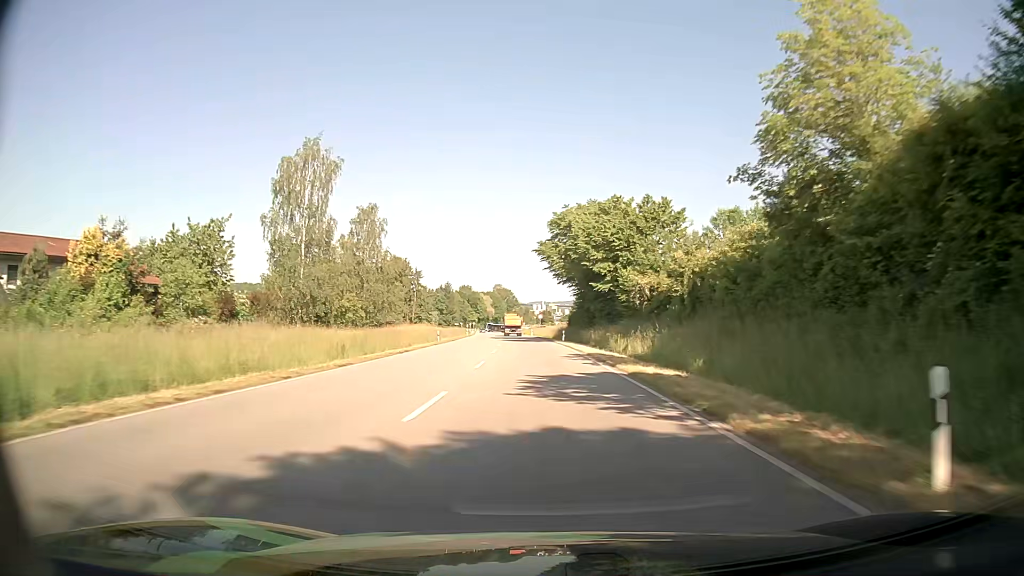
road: primary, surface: asphalt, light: Day
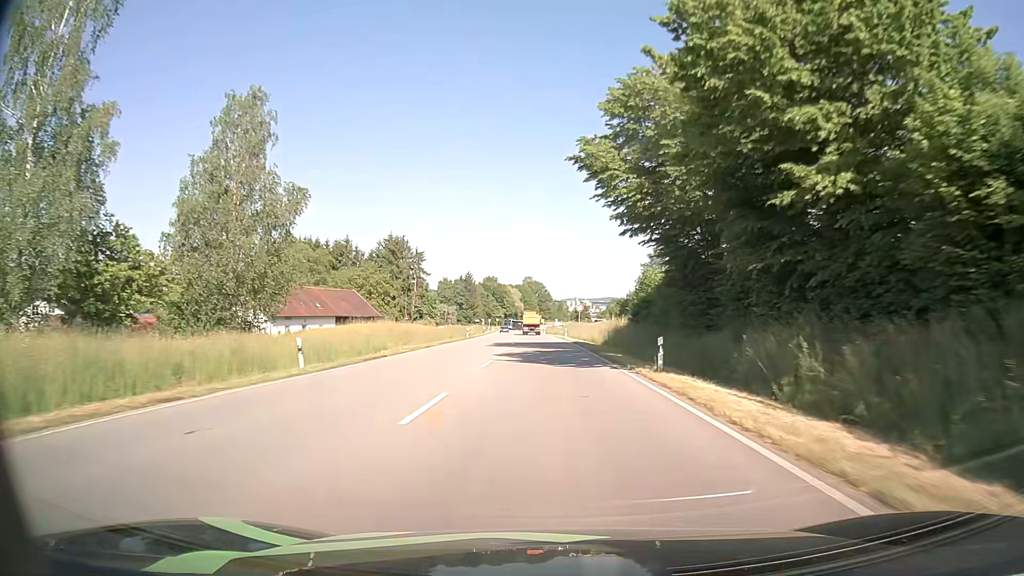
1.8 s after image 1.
(-0.9, +36.3) m; -3°
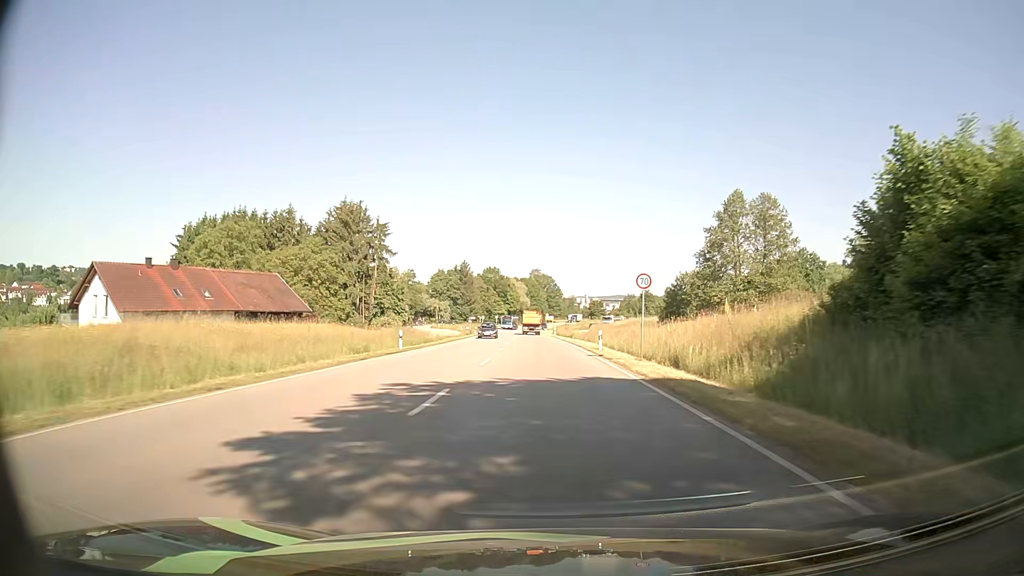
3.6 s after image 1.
(-0.3, +35.0) m; -1°
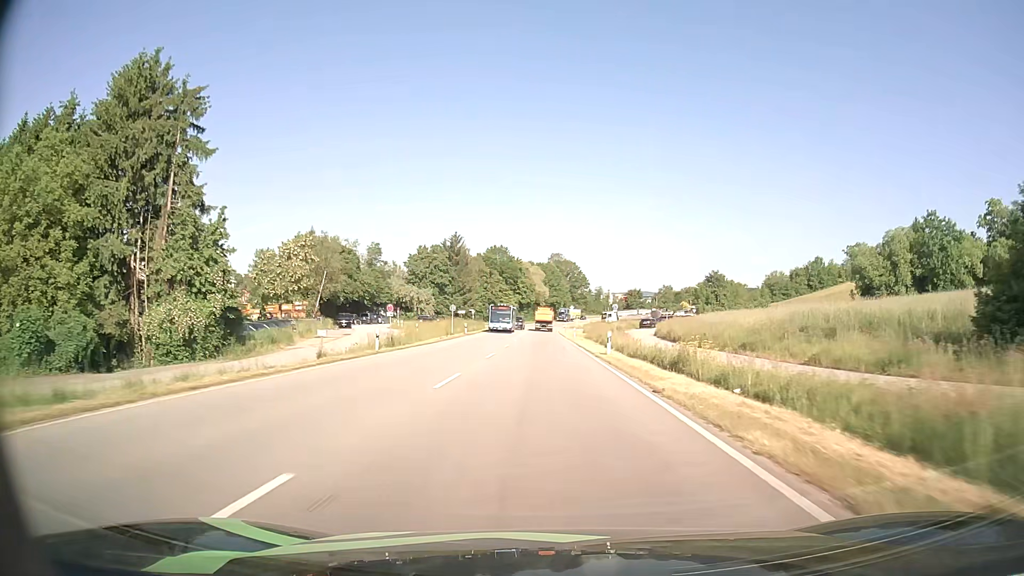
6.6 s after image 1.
(-0.8, +55.8) m; -2°
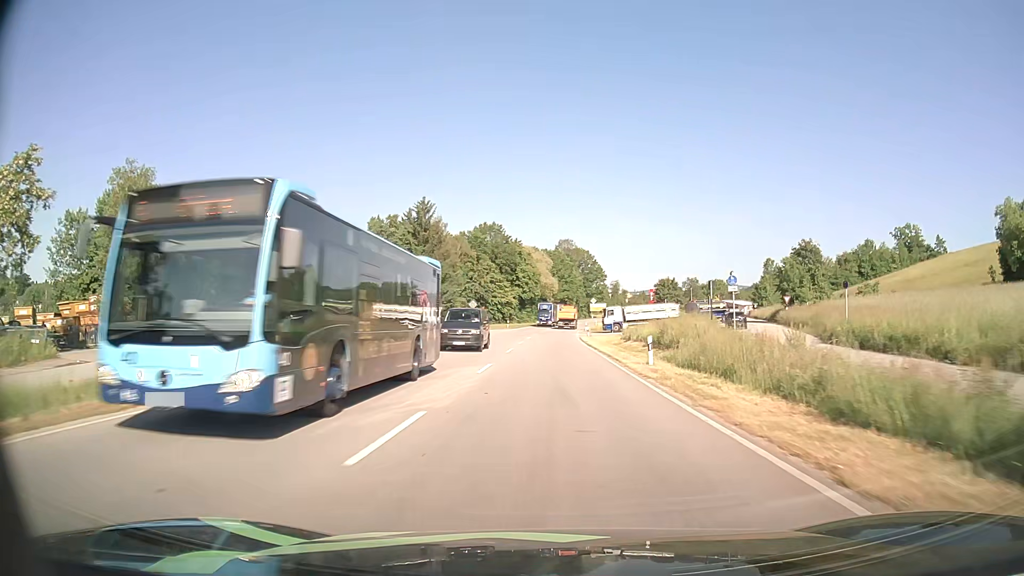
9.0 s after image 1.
(-0.4, +43.2) m; -1°
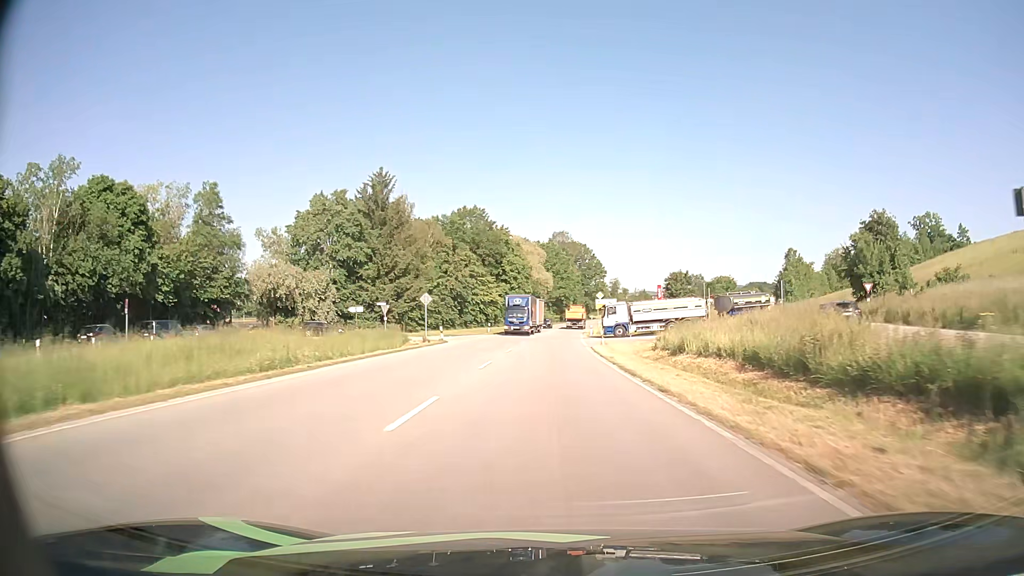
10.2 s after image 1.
(+0.1, +21.9) m; 0°
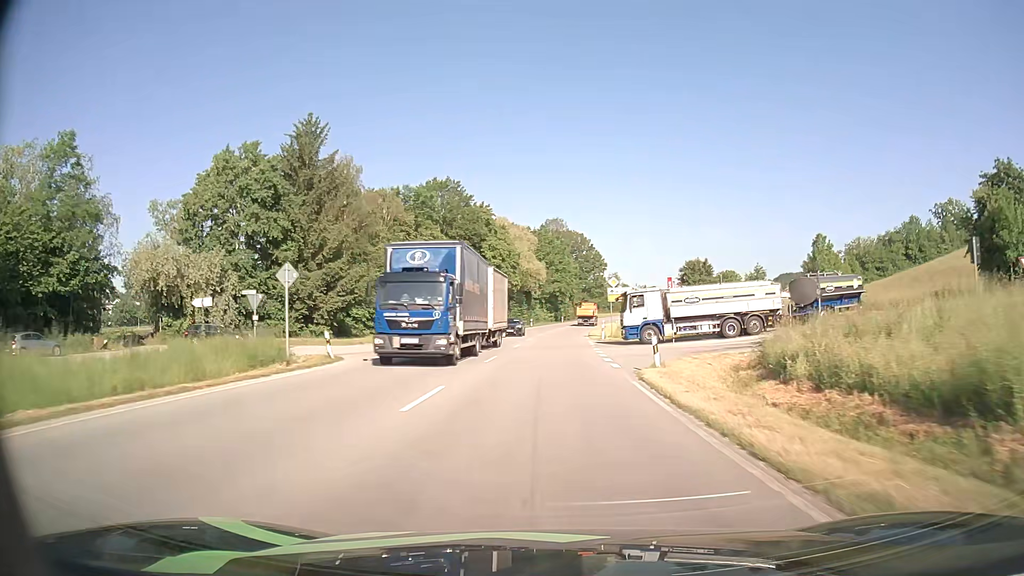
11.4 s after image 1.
(+0.1, +22.0) m; +1°
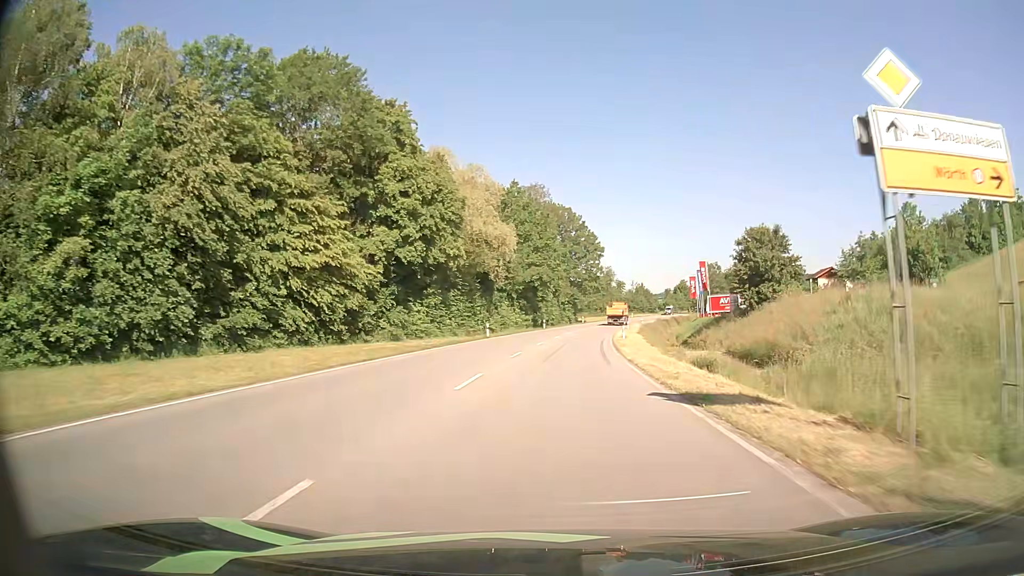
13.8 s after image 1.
(+0.5, +44.4) m; +2°
